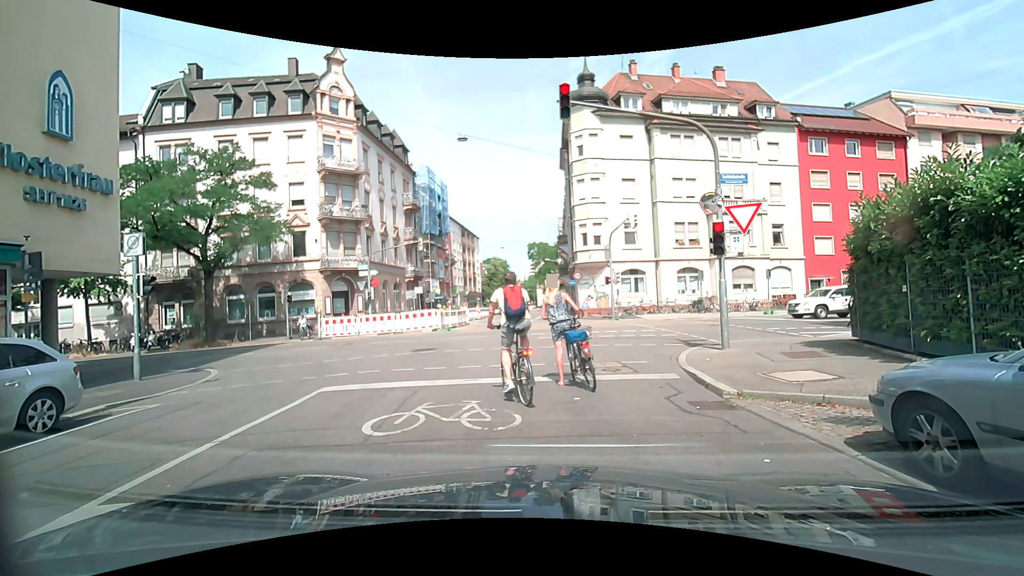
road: residential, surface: asphalt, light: Day
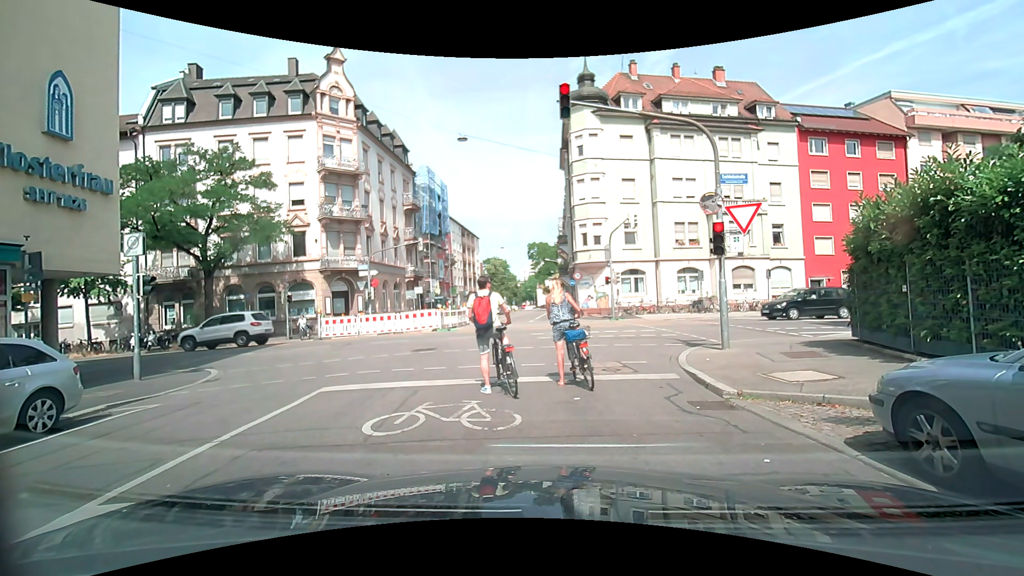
(0.0, 0.0) m; 0°
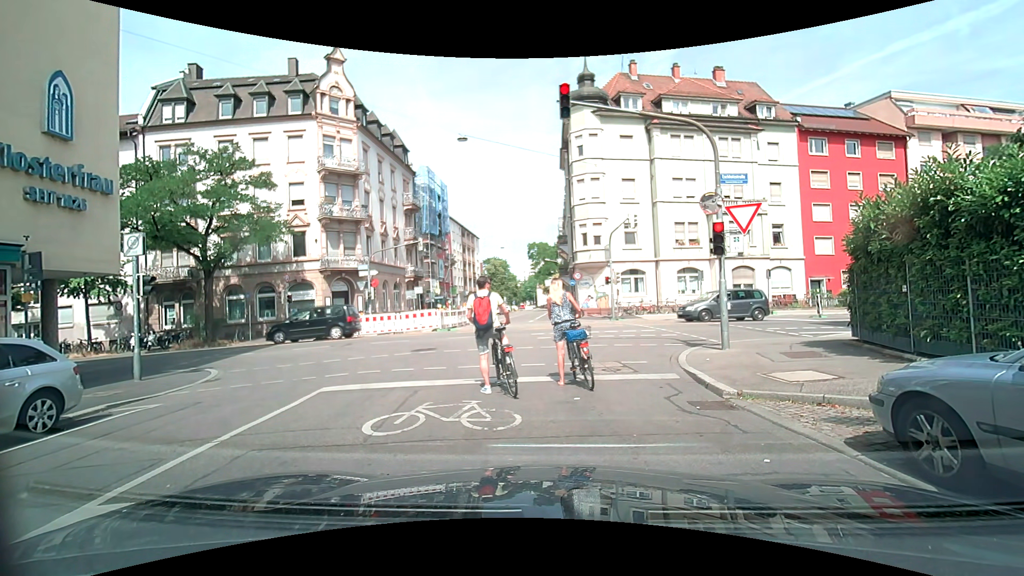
(0.0, 0.0) m; 0°
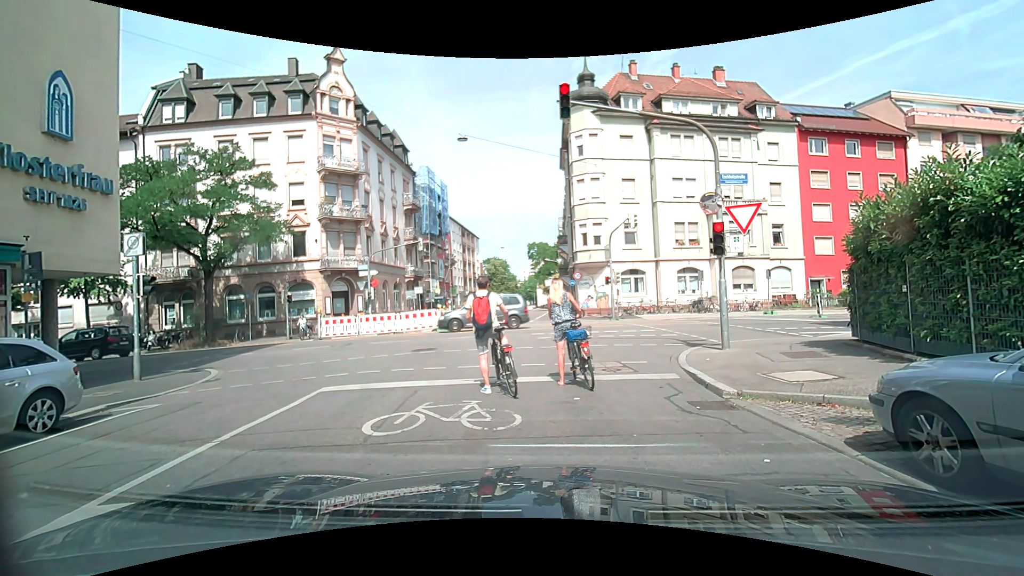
(0.0, 0.0) m; 0°
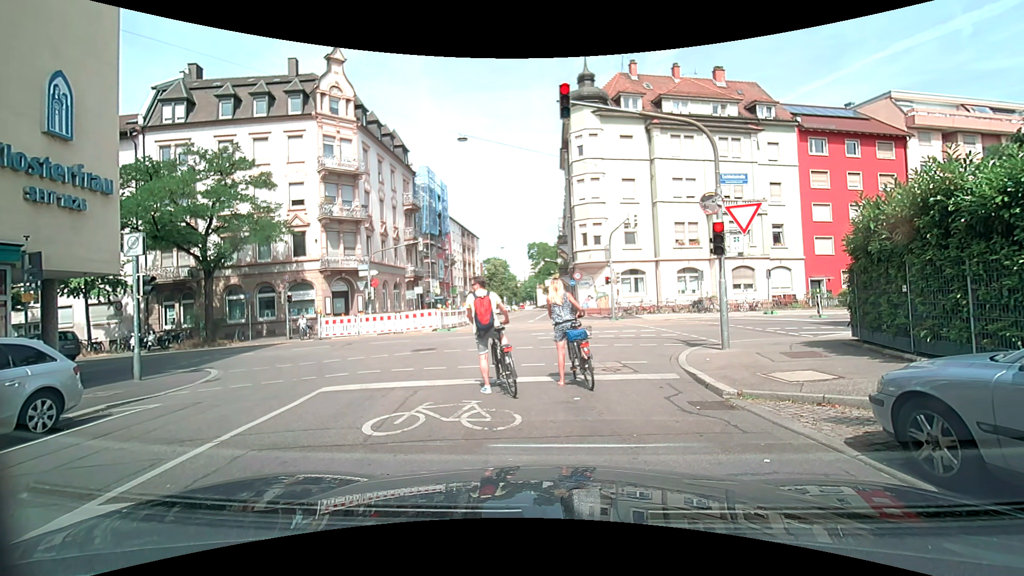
(0.0, 0.0) m; 0°
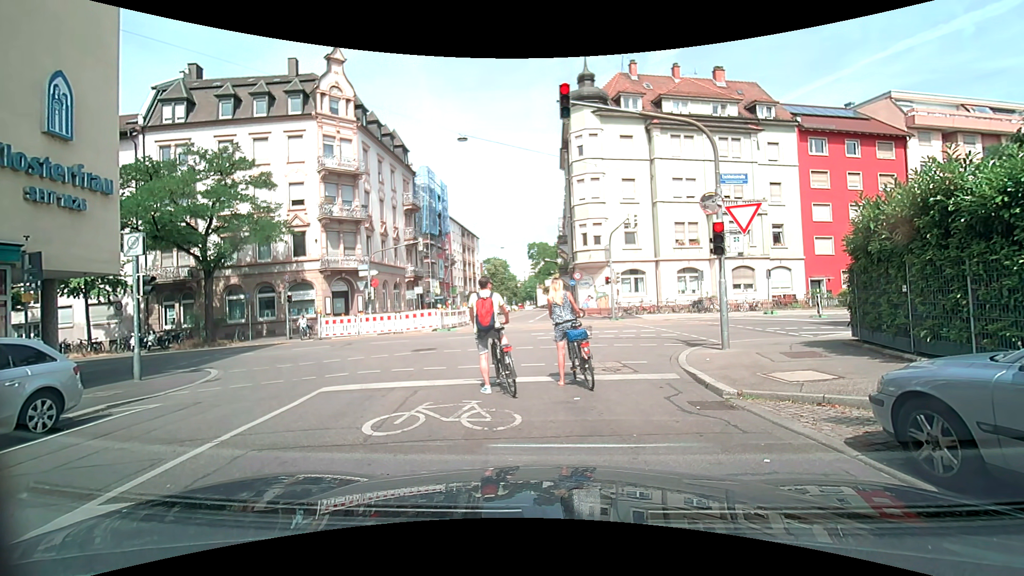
(0.0, 0.0) m; 0°
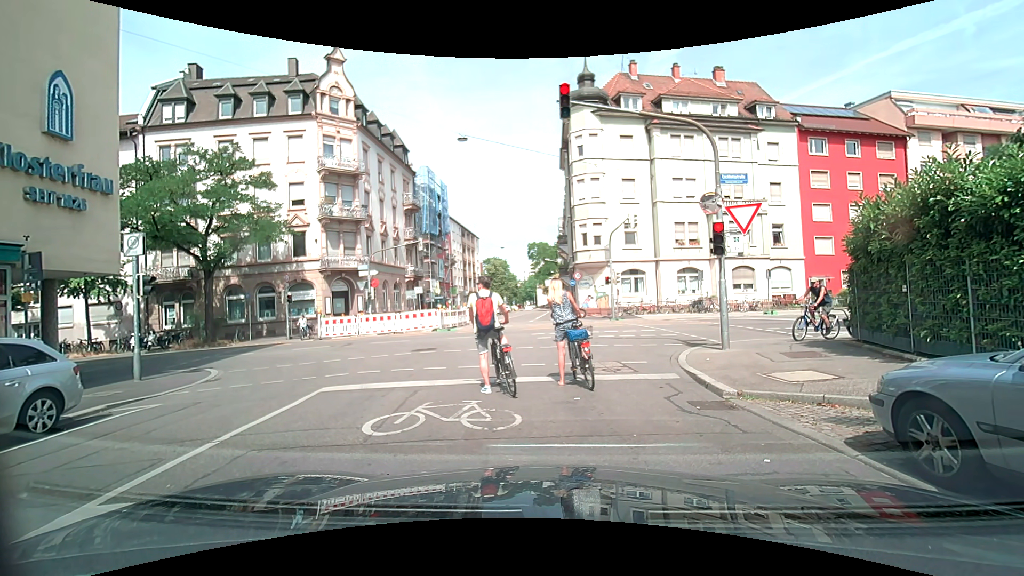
(0.0, 0.0) m; 0°
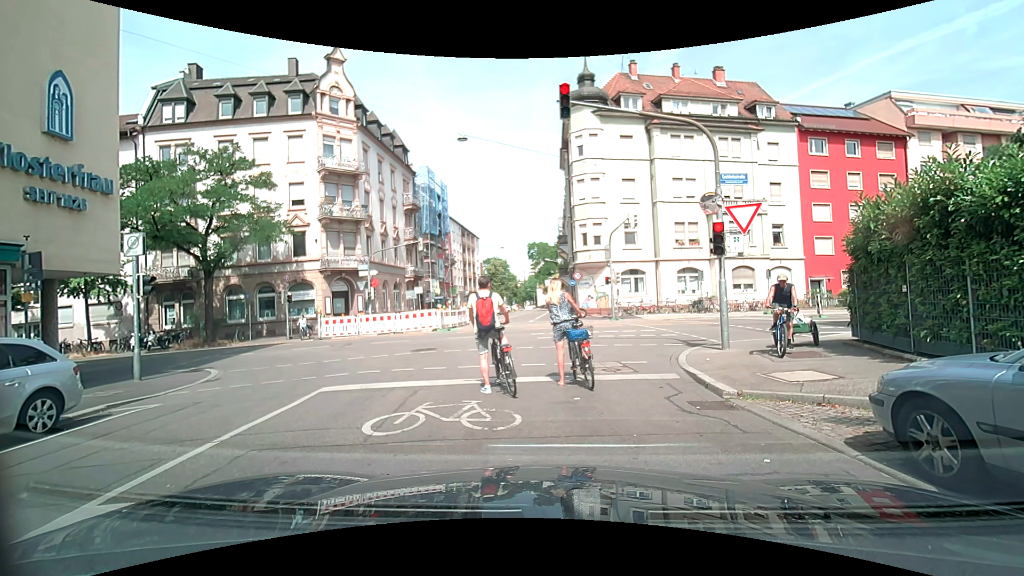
(0.0, 0.0) m; 0°
(-1, +10) (-3, +20) (-4, +30) (-5, +40) (-5, +50) (-6, +60) (-6, +70) (-6, +80) (-6, +90) (-7, +100) m
